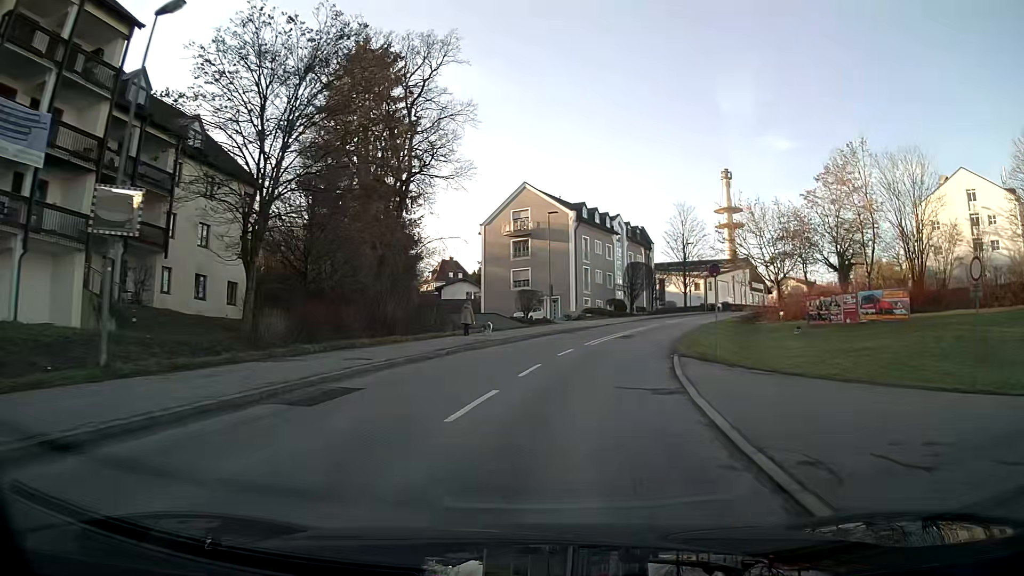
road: tertiary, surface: asphalt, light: Day
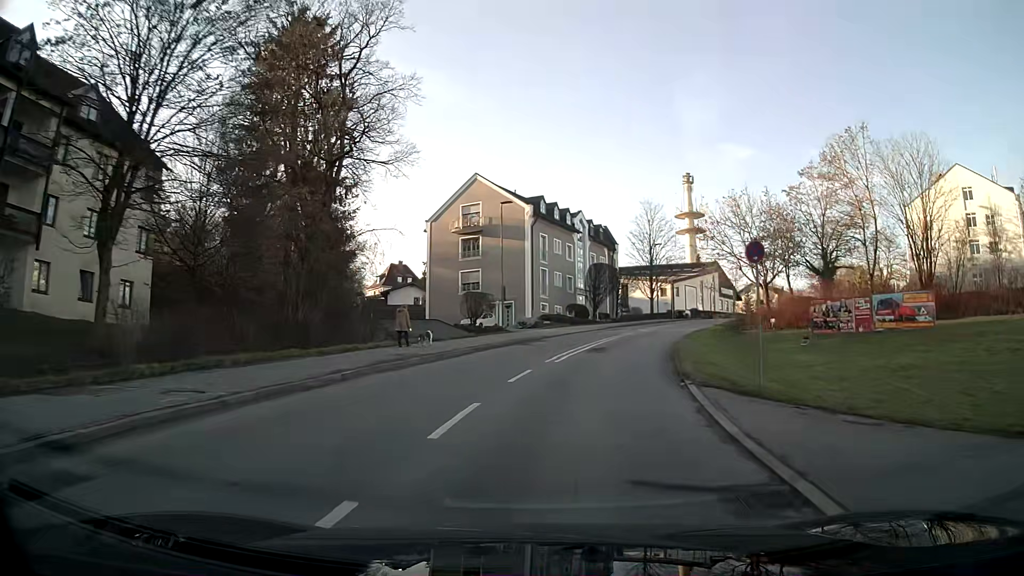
(+0.2, +7.1) m; +4°
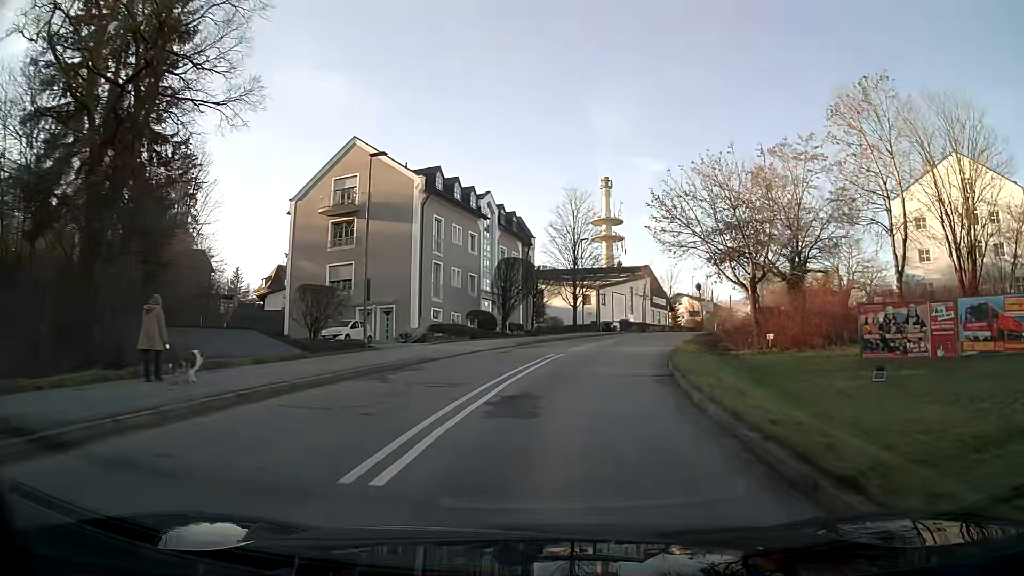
(+1.0, +14.2) m; +7°
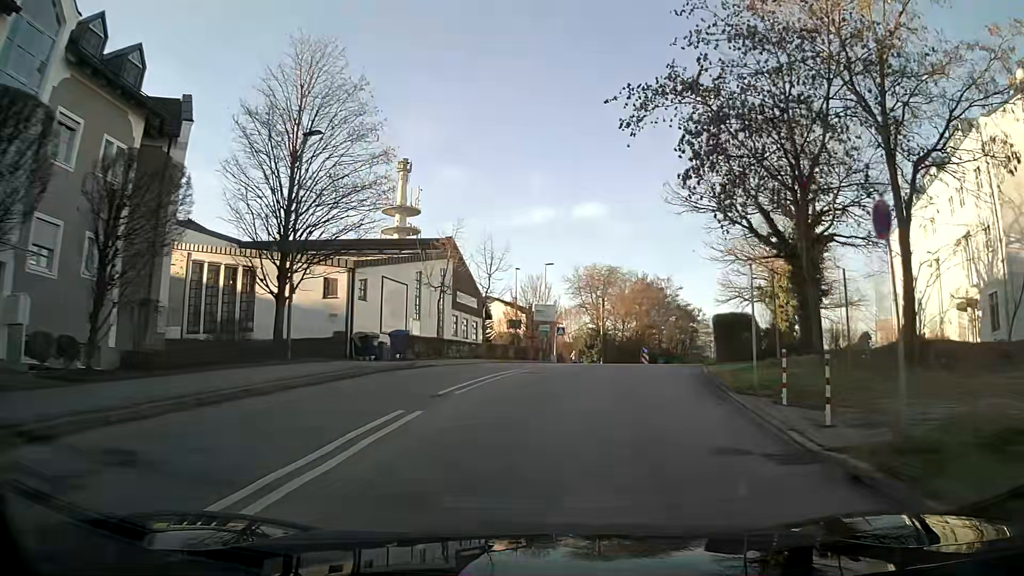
(+5.3, +34.7) m; +18°
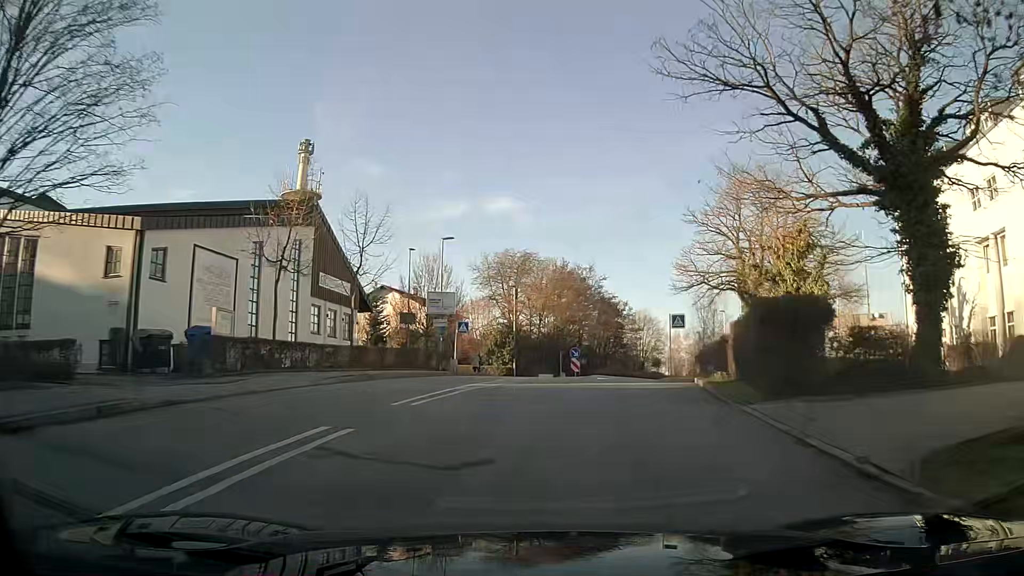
(+0.8, +13.3) m; +7°
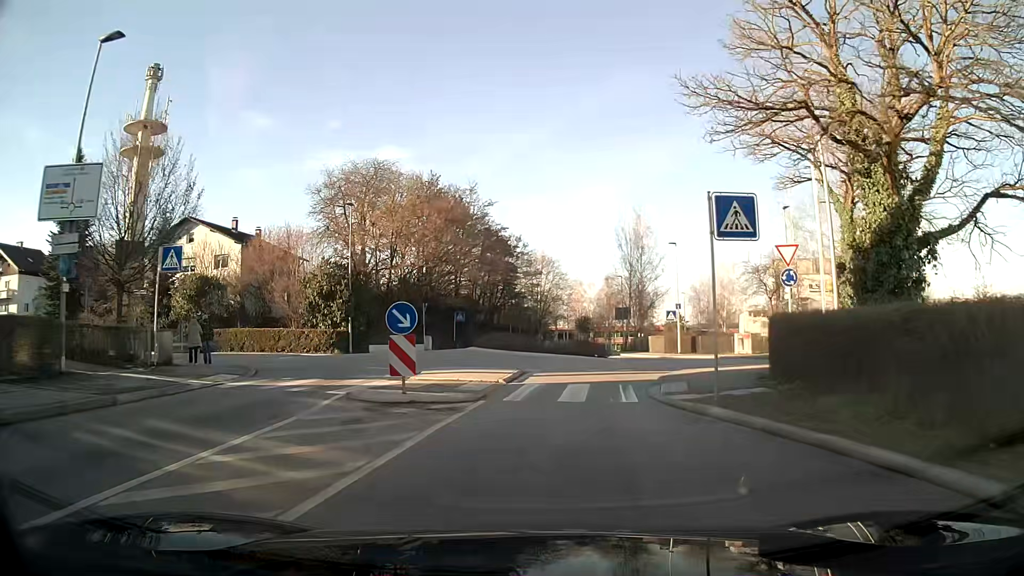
(+2.4, +26.0) m; +10°
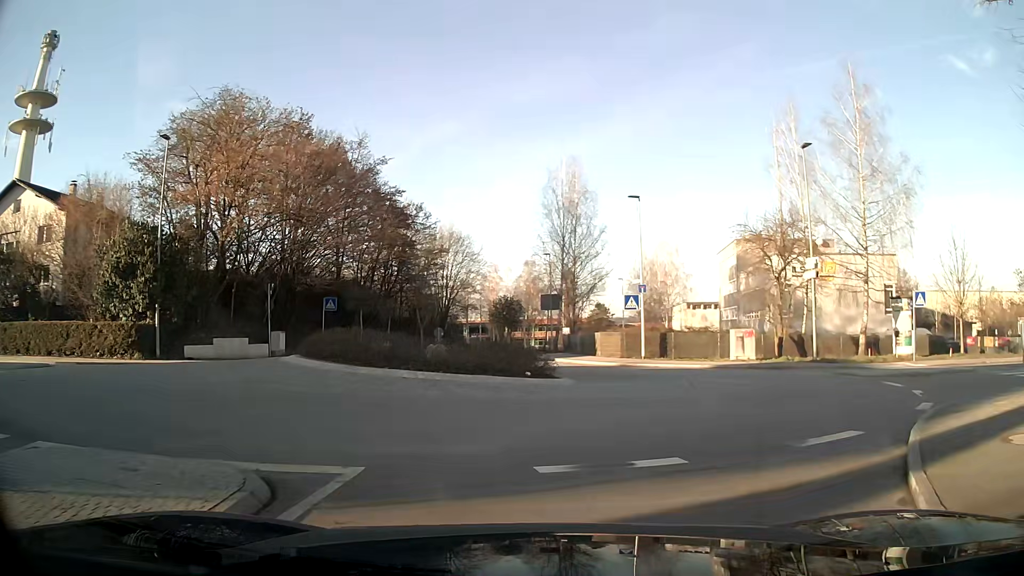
(+0.8, +15.9) m; +9°
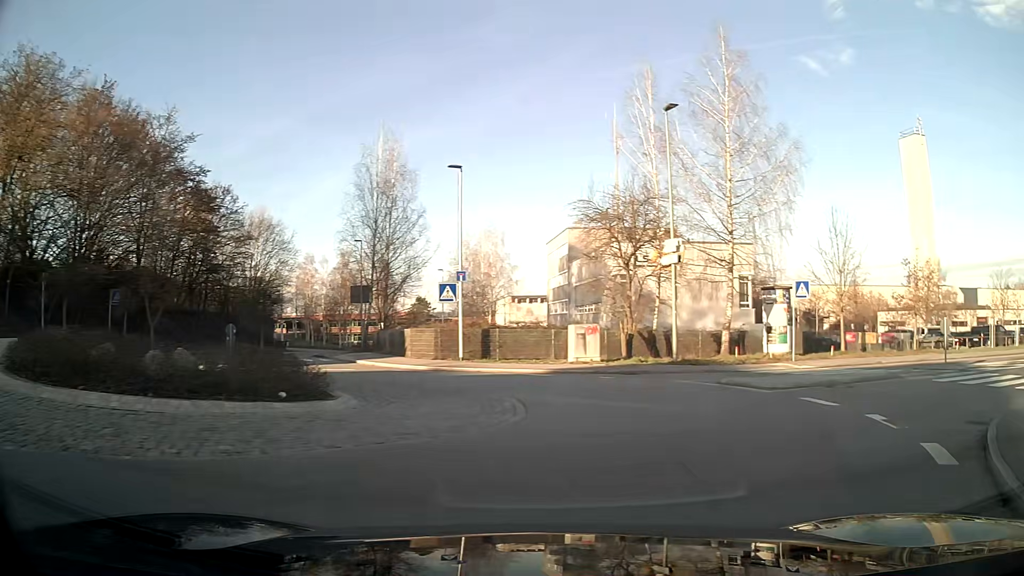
(+0.8, +5.7) m; +17°
(+1, +10) (-2, +19) (-9, +26) (-15, +34) (-19, +43) (-20, +53) (-19, +63) (-18, +73) (-17, +83) (-17, +93) m
